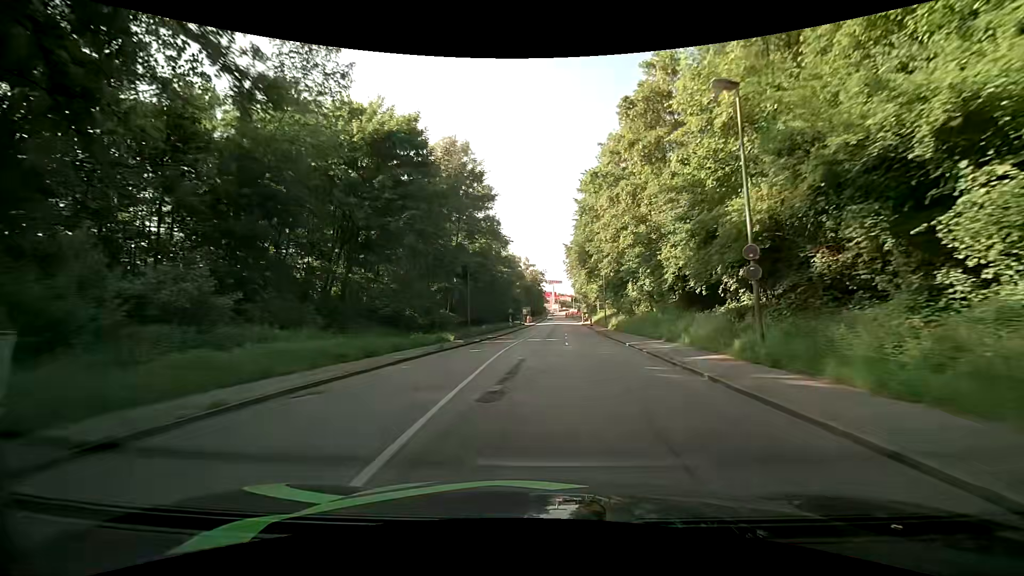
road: tertiary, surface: asphalt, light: Day
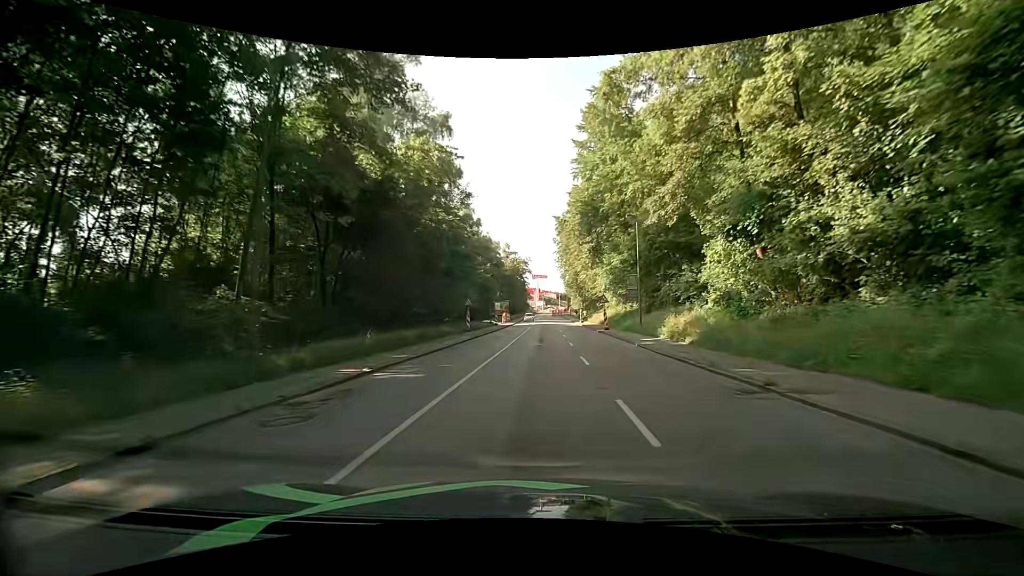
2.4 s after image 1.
(+0.5, +30.0) m; +2°
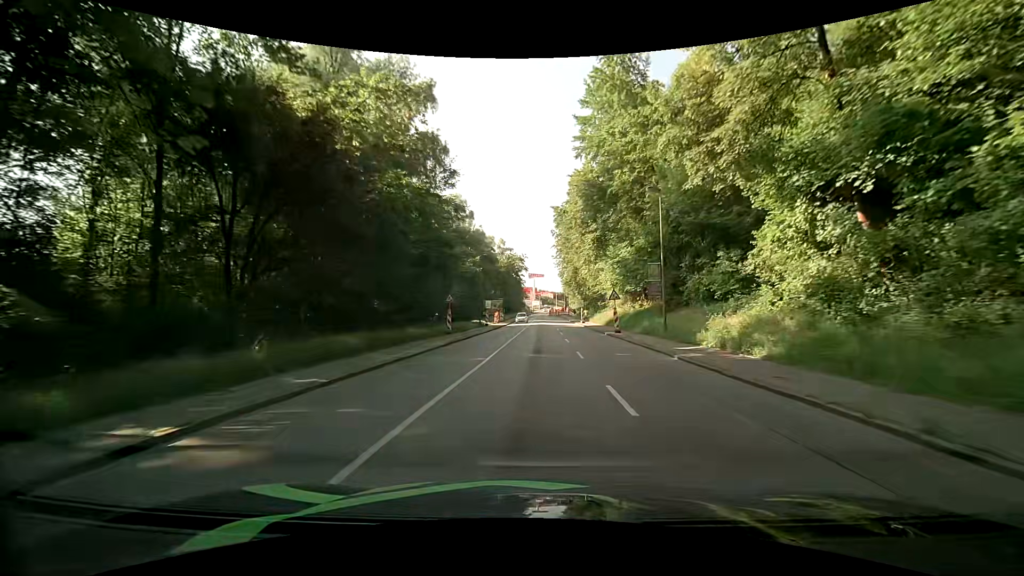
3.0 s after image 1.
(0.0, +7.4) m; +1°
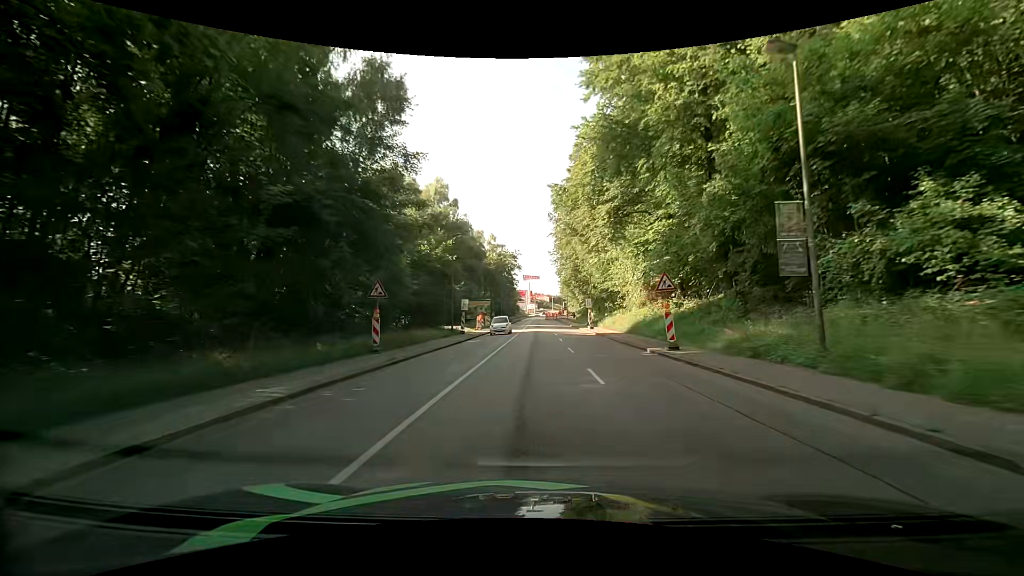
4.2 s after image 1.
(+0.2, +14.9) m; 0°
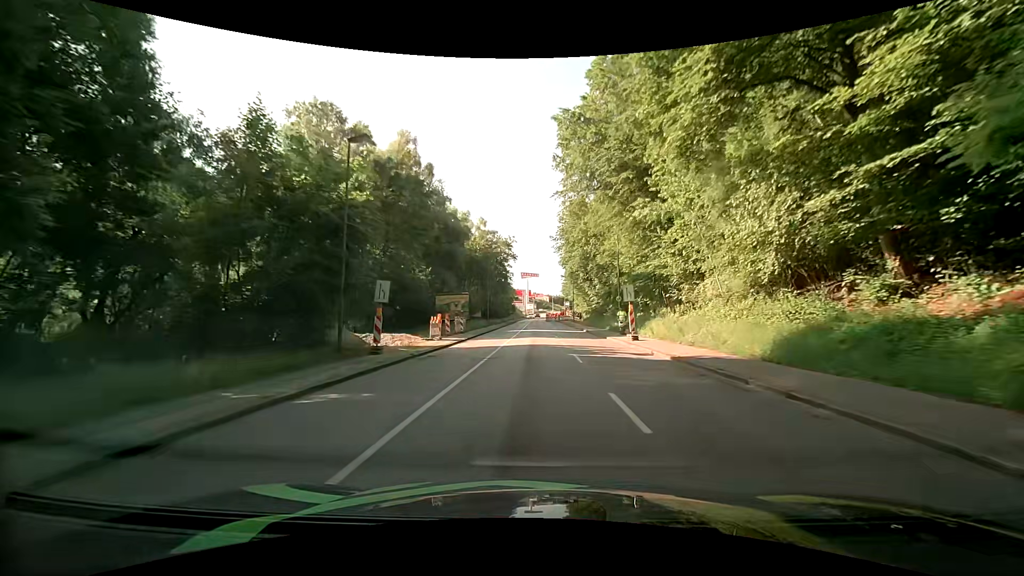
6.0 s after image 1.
(+0.2, +22.1) m; +1°
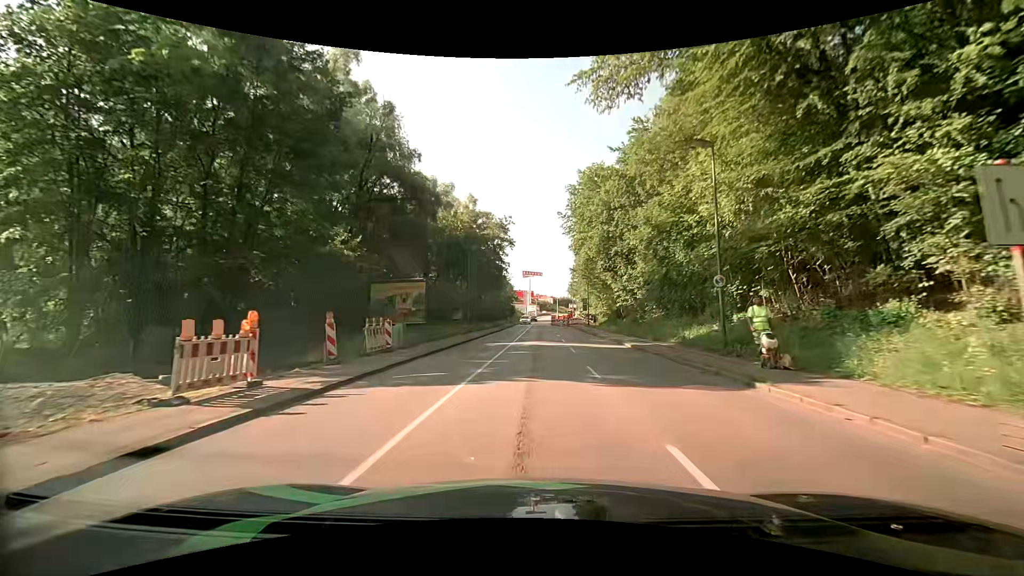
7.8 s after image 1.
(-0.2, +21.5) m; -1°
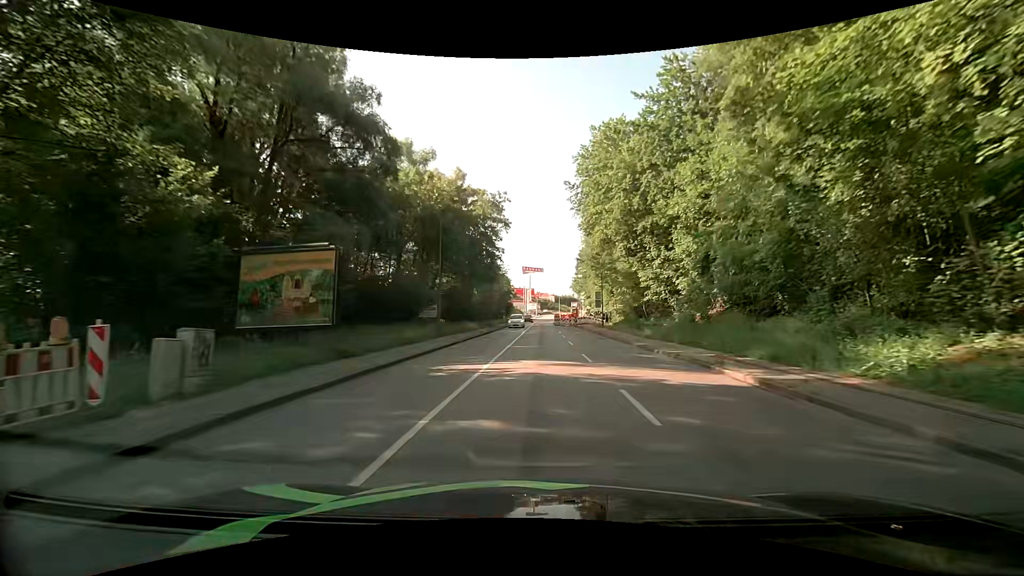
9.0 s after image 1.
(-0.1, +14.1) m; 0°
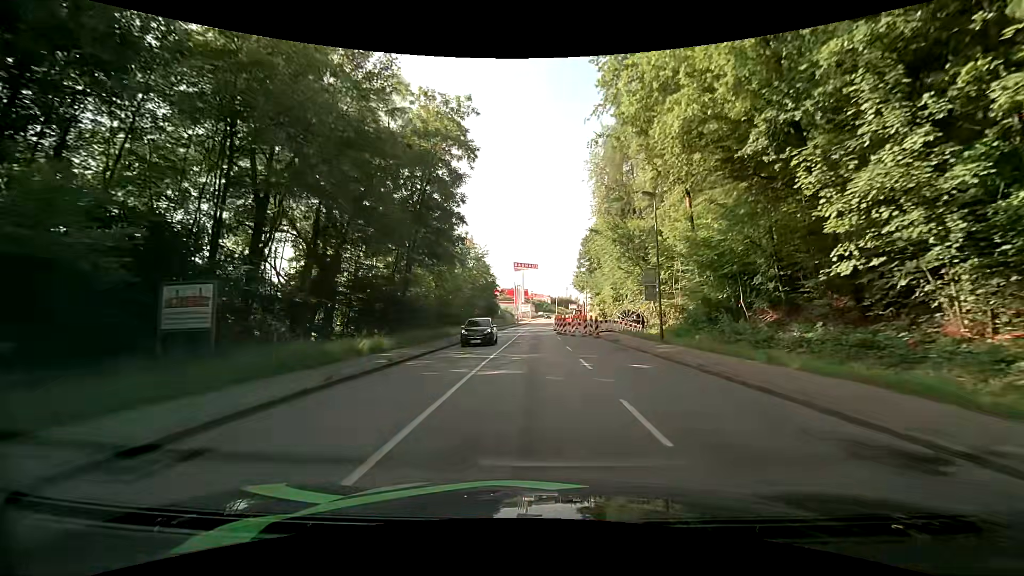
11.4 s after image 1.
(+0.3, +27.9) m; 0°
